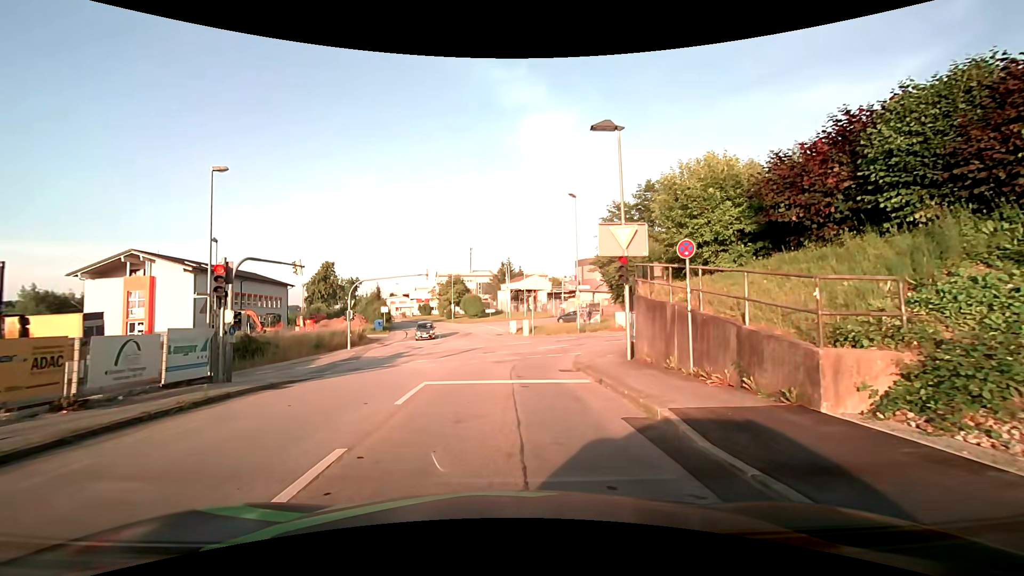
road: residential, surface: asphalt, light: Day
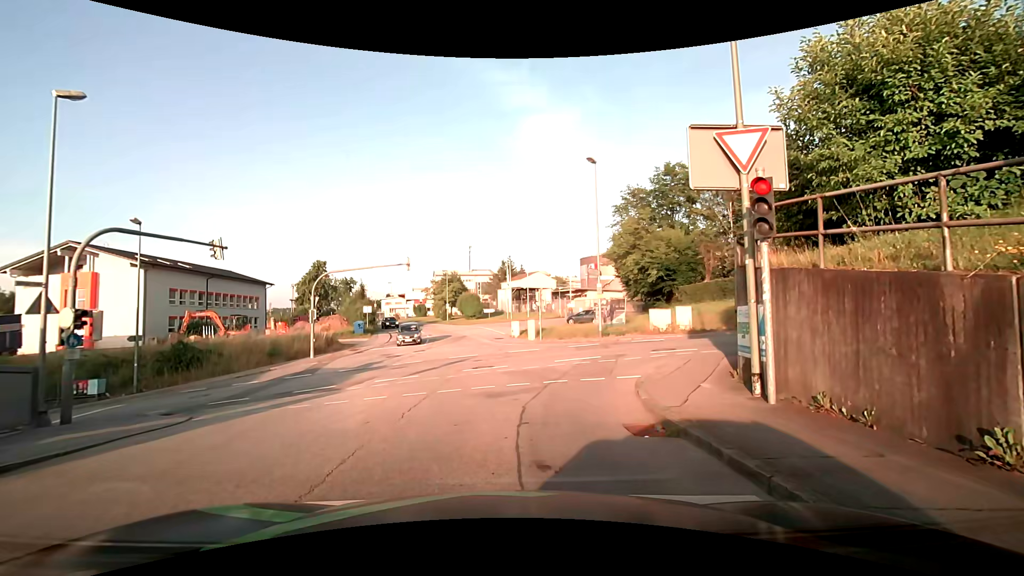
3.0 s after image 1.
(-0.1, +7.7) m; -3°
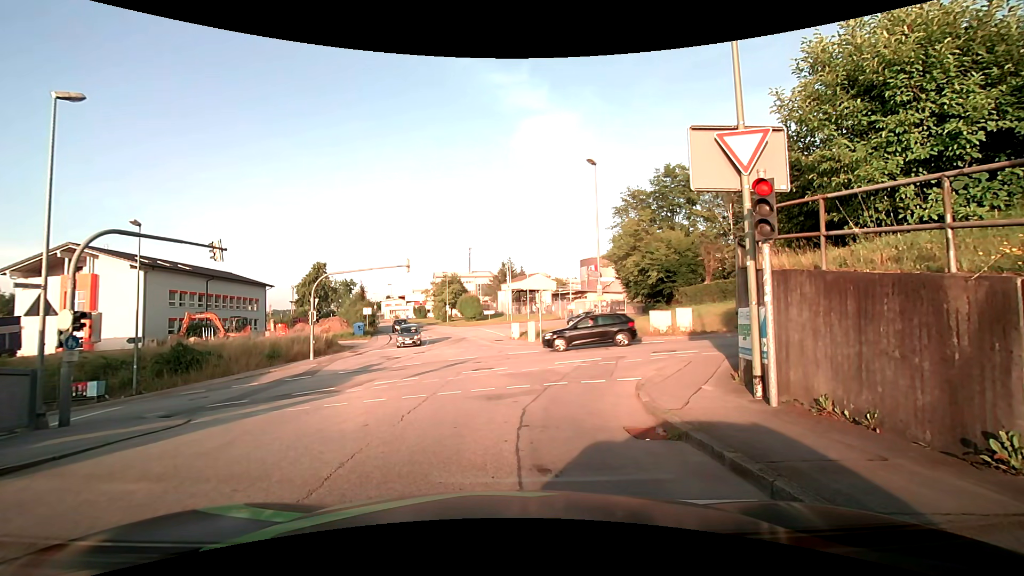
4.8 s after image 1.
(0.0, +0.1) m; 0°
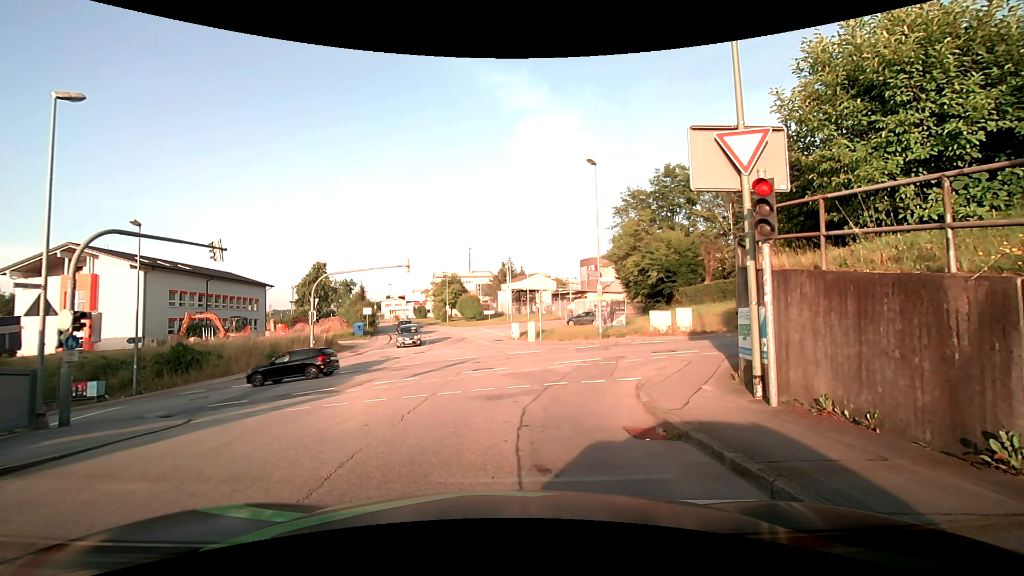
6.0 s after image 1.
(0.0, 0.0) m; 0°
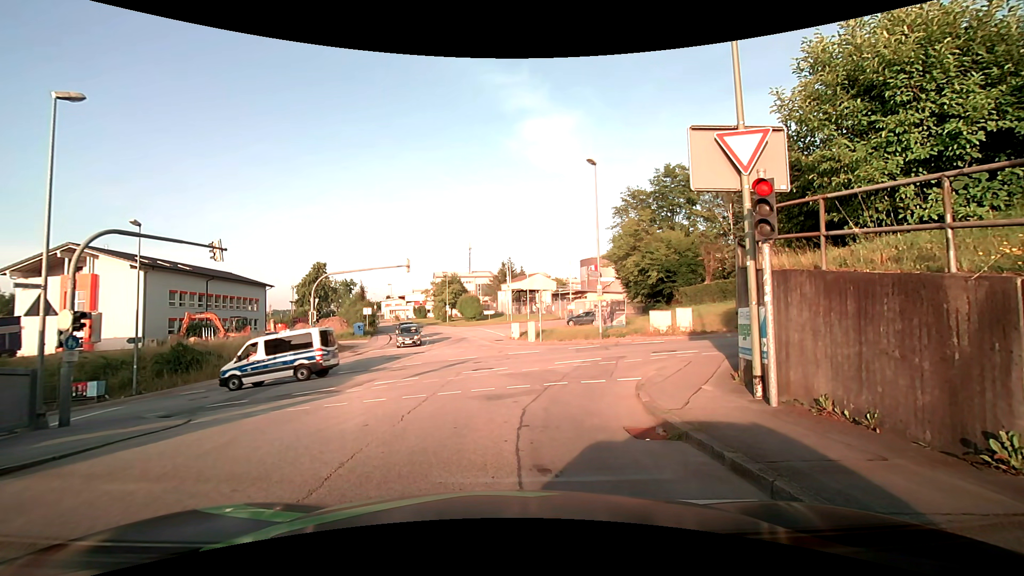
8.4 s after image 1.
(0.0, 0.0) m; 0°
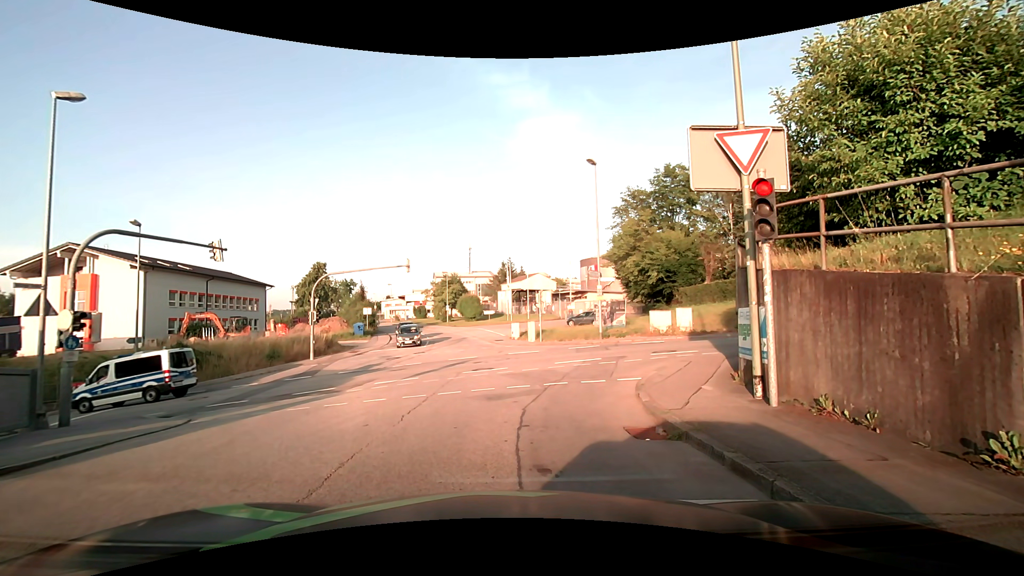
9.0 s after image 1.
(0.0, 0.0) m; 0°
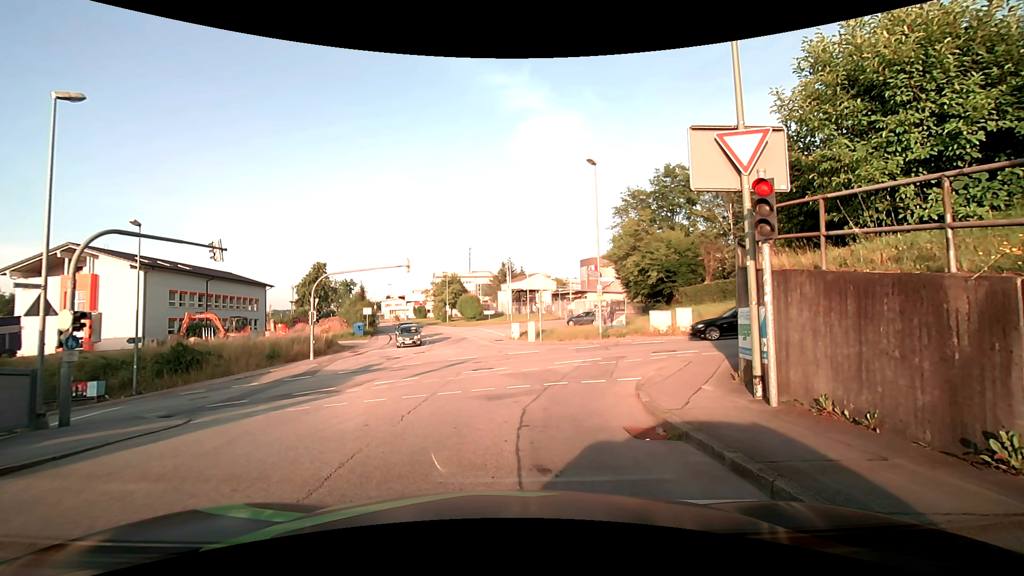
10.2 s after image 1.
(0.0, 0.0) m; 0°
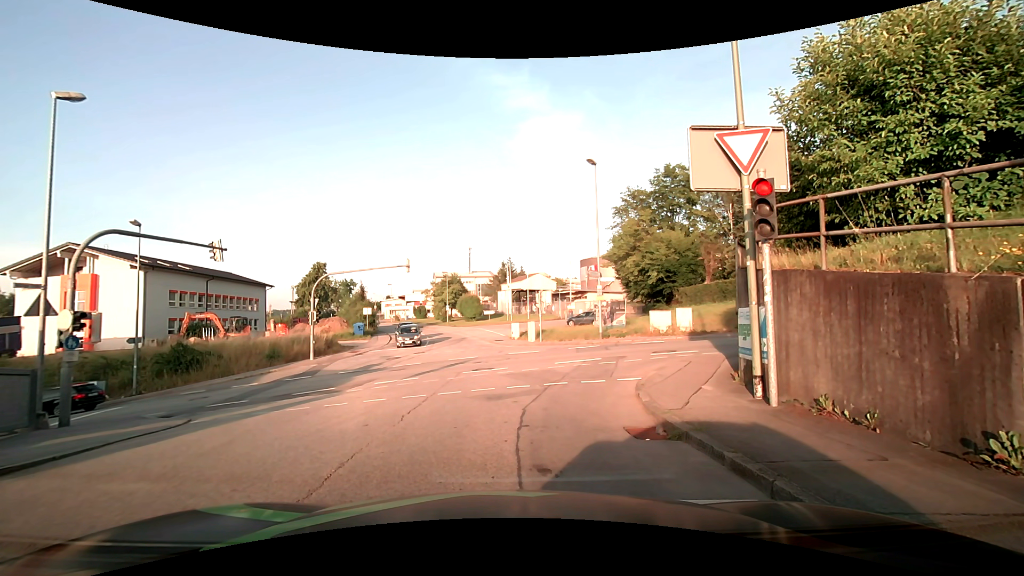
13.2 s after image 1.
(0.0, 0.0) m; 0°
(0, +10) (0, +20) (-1, +30) (-2, +40) (-4, +50) (-6, +60) (-9, +69) (-12, +79) (-16, +88) (-20, +97) m
